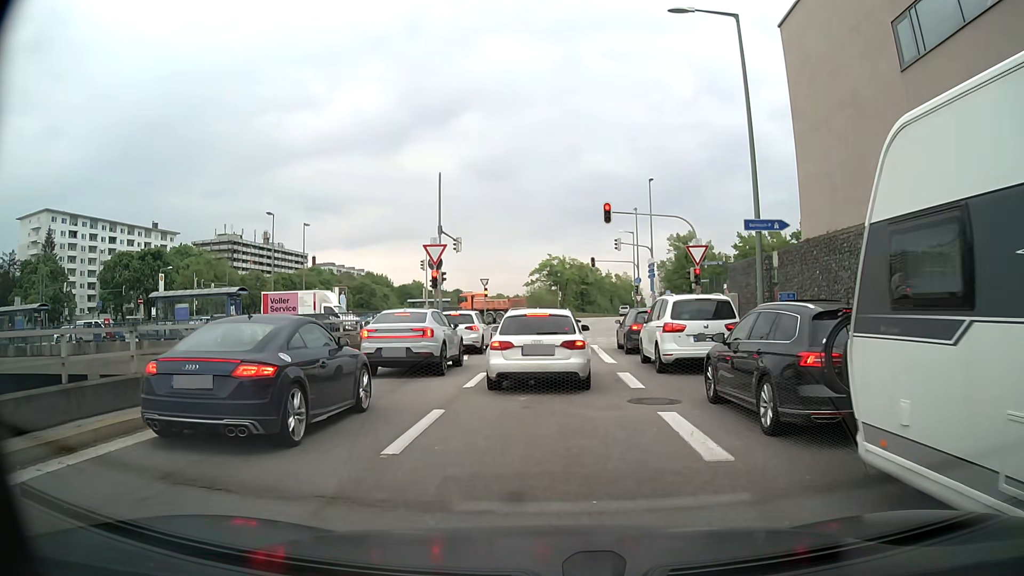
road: motorway_link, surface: asphalt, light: Day
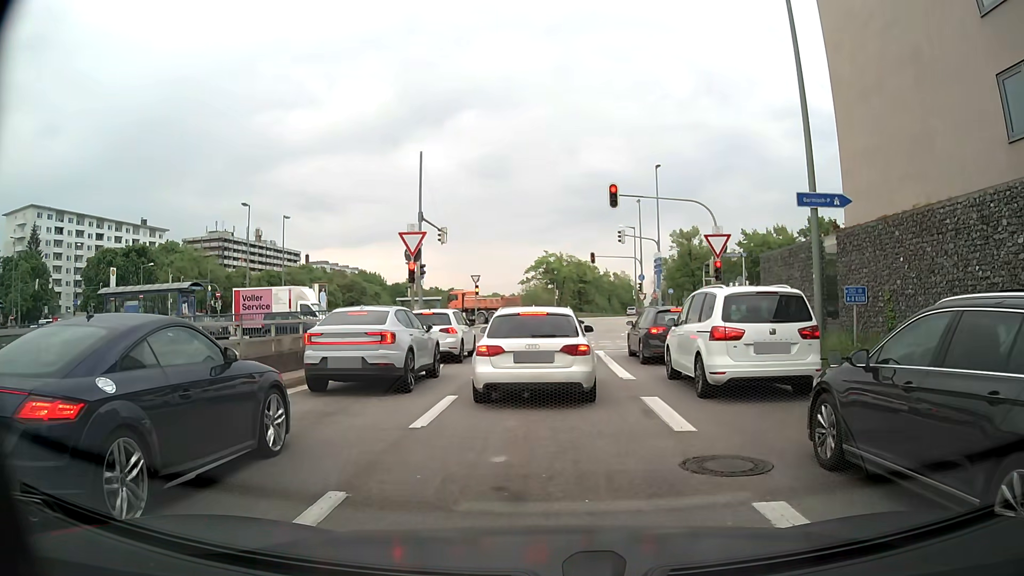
(0.0, +4.3) m; +2°
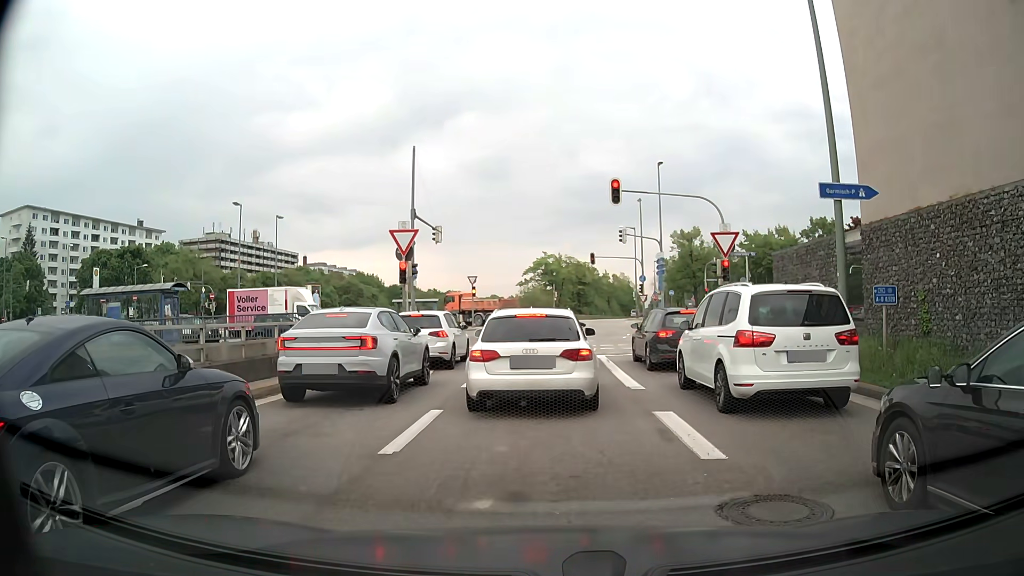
(0.0, +1.3) m; 0°
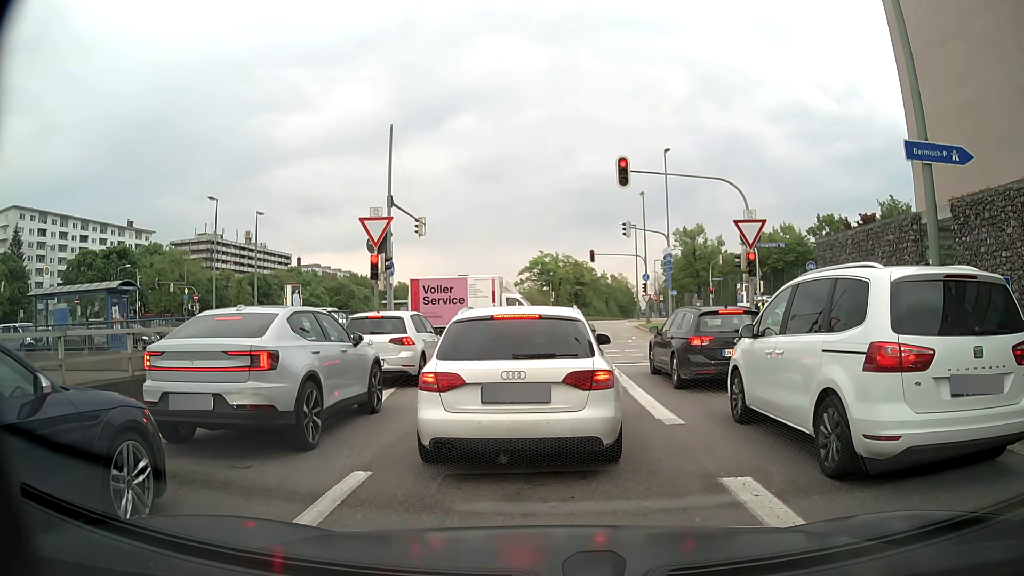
(-0.1, +3.7) m; -1°
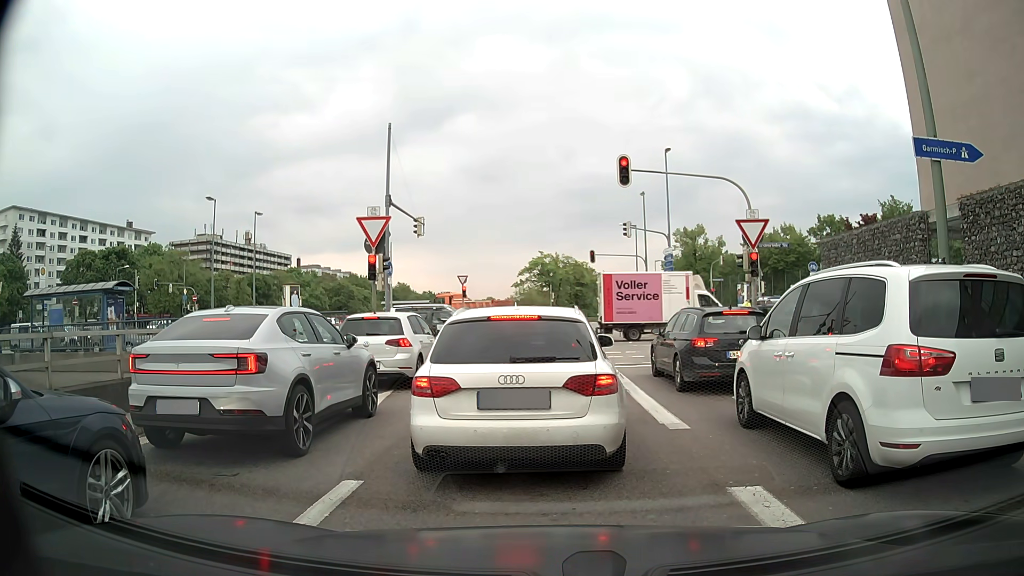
(0.0, +0.3) m; 0°
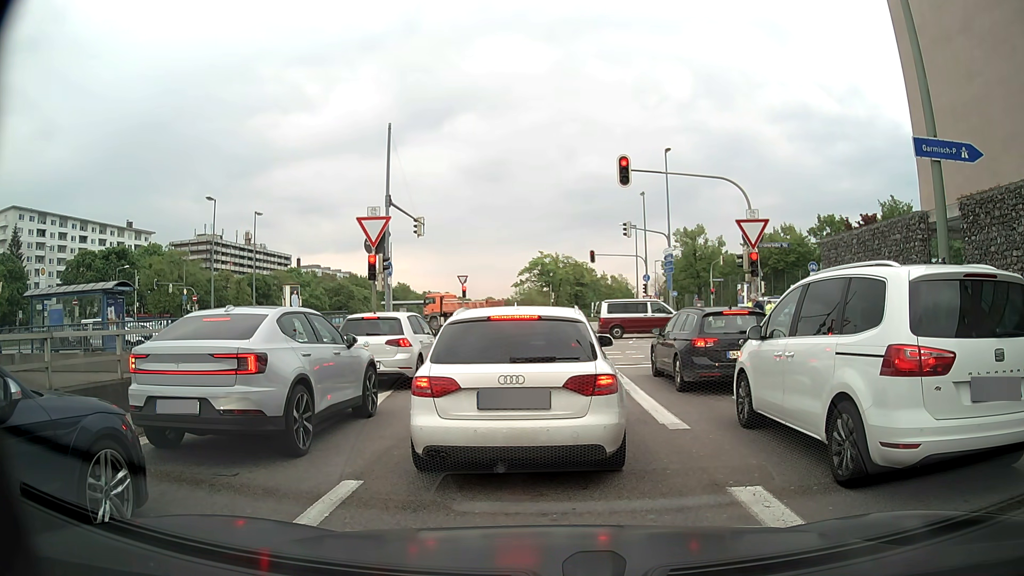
(0.0, +0.1) m; 0°
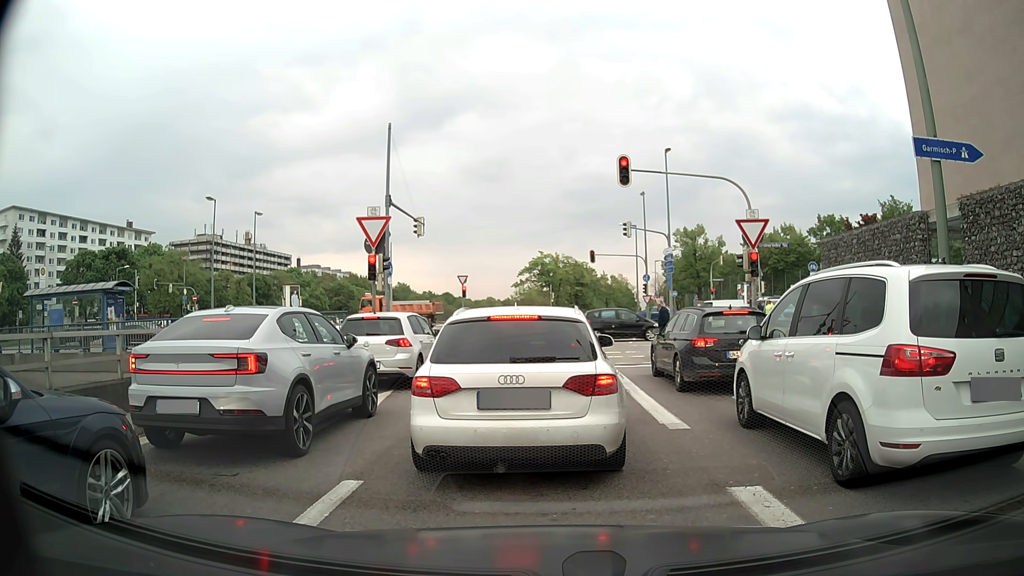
(0.0, 0.0) m; 0°
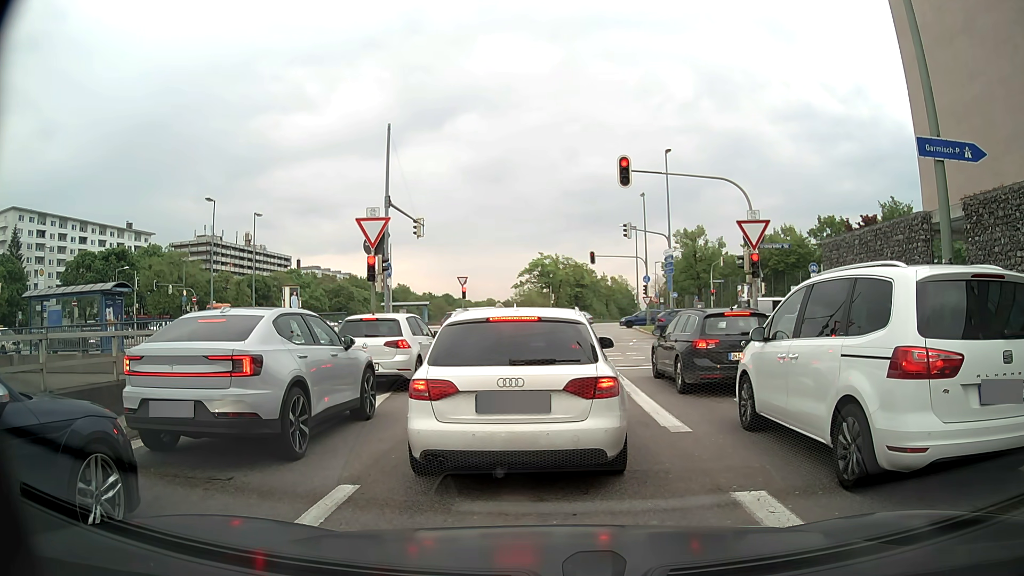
(0.0, +0.1) m; 0°
